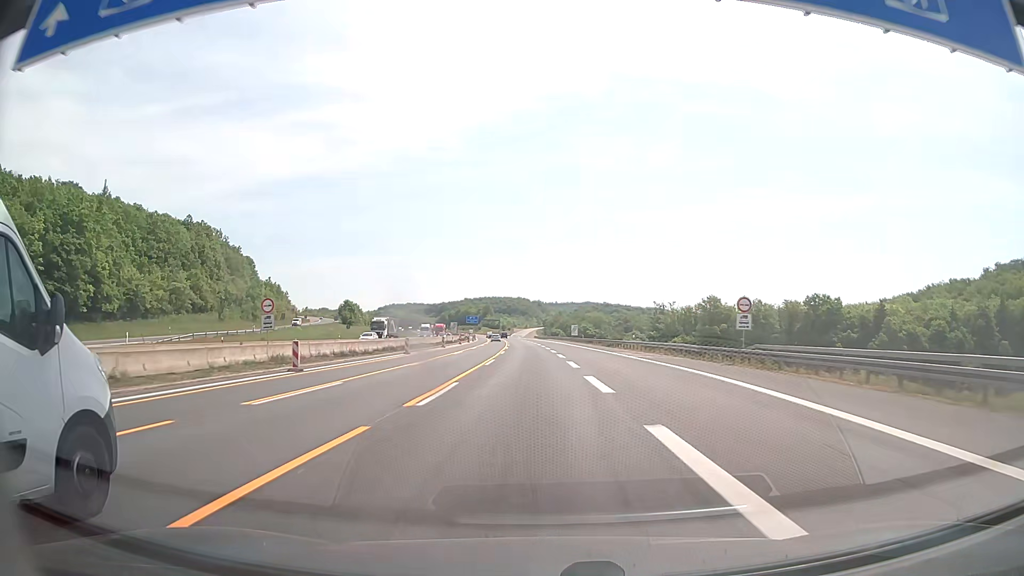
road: motorway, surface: asphalt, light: Day
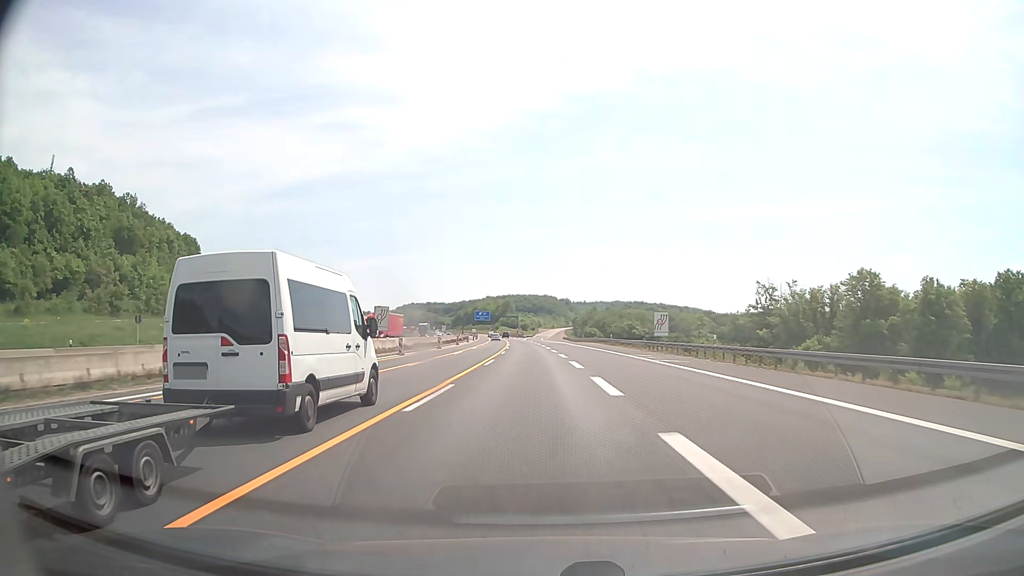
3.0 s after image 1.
(-1.5, +72.7) m; -2°
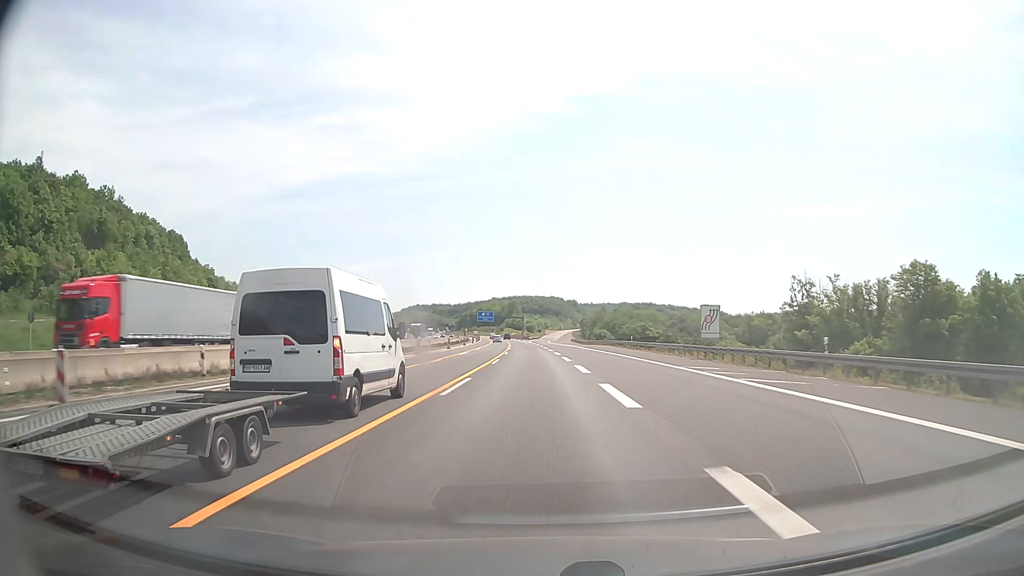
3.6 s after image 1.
(-0.1, +14.3) m; -1°
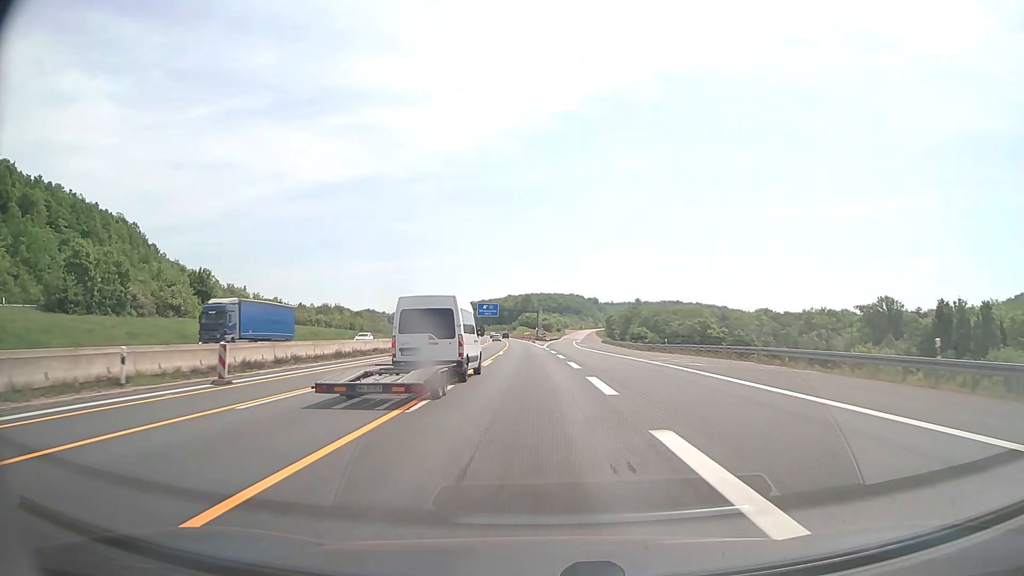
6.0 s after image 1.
(-0.7, +57.4) m; -1°
(0, +10) (0, +20) (0, +30) (-1, +40) (-1, +50) (-1, +60) (-1, +70) (-2, +80) (-2, +90) (-3, +100) m
